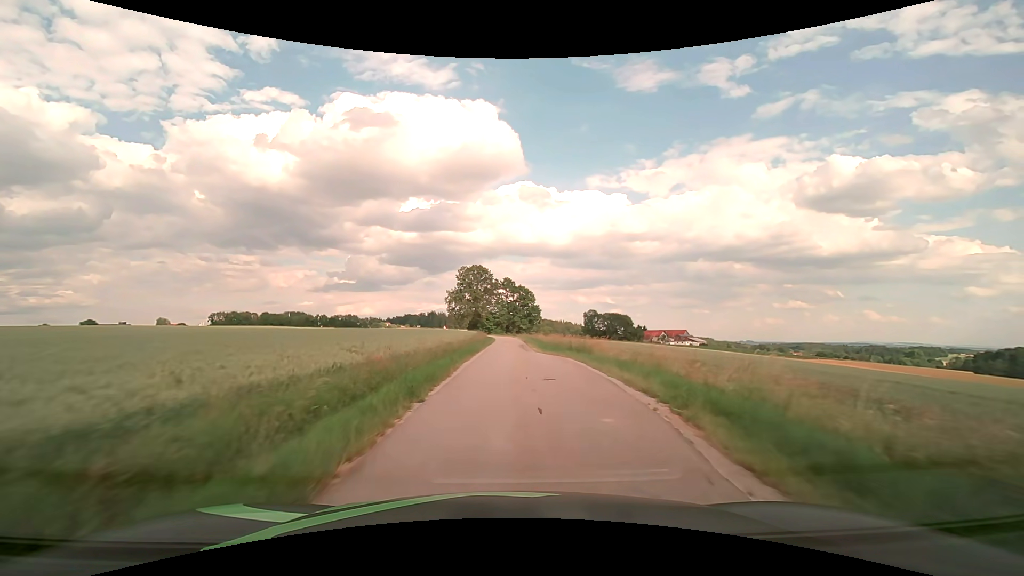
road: unclassified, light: Day
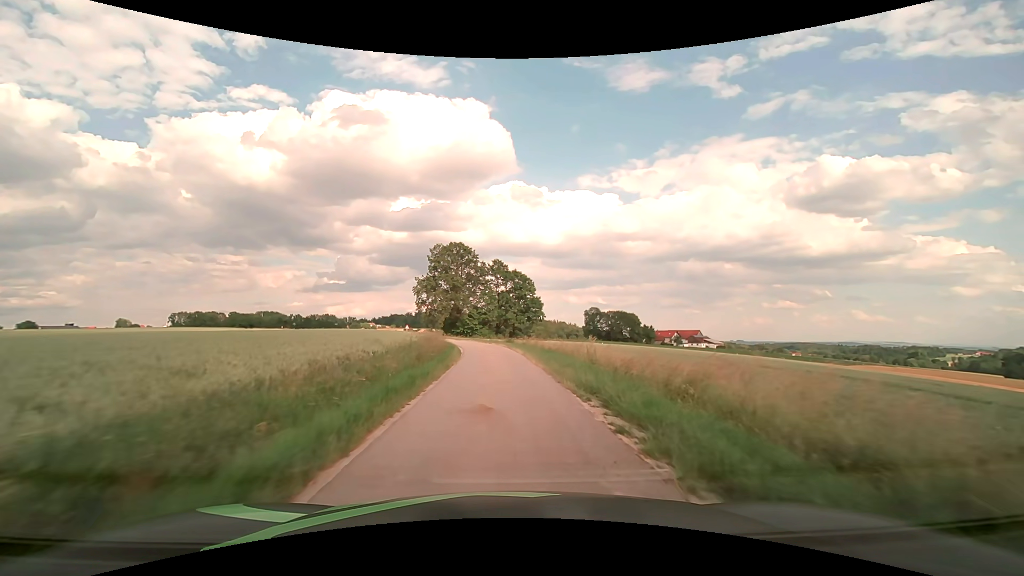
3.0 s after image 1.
(+0.3, +44.2) m; +1°
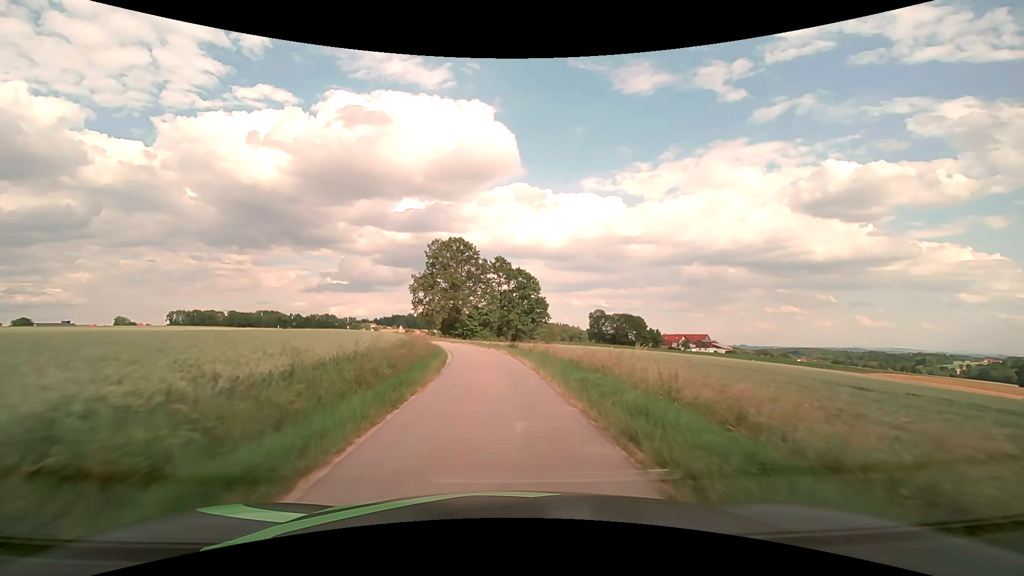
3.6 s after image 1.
(0.0, +8.4) m; 0°
(0, +10) (0, +20) (-1, +30) (-3, +40) (-5, +50) (-8, +59) (-11, +69) (-15, +78) (-19, +87) (-23, +96) m
